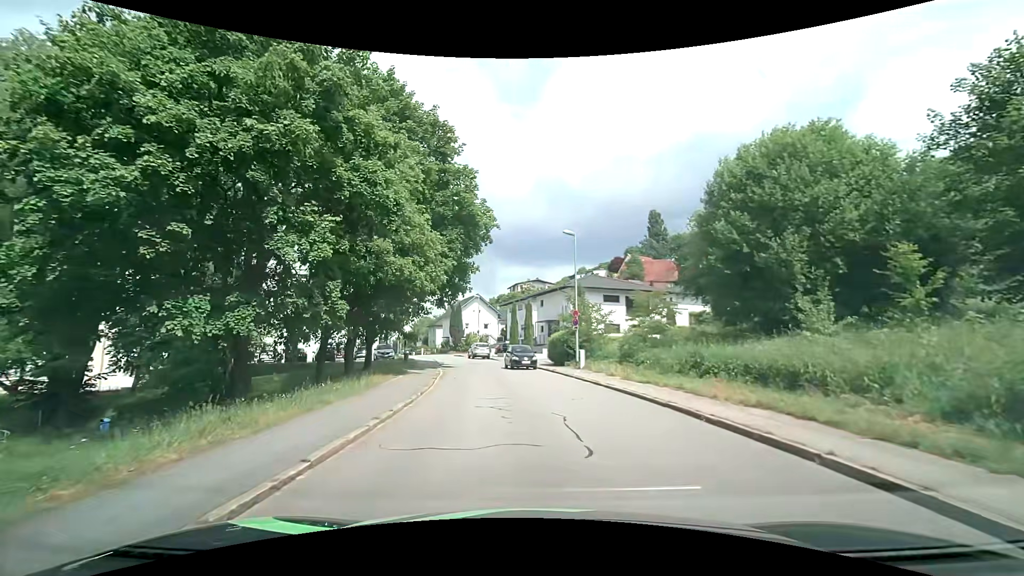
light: Day
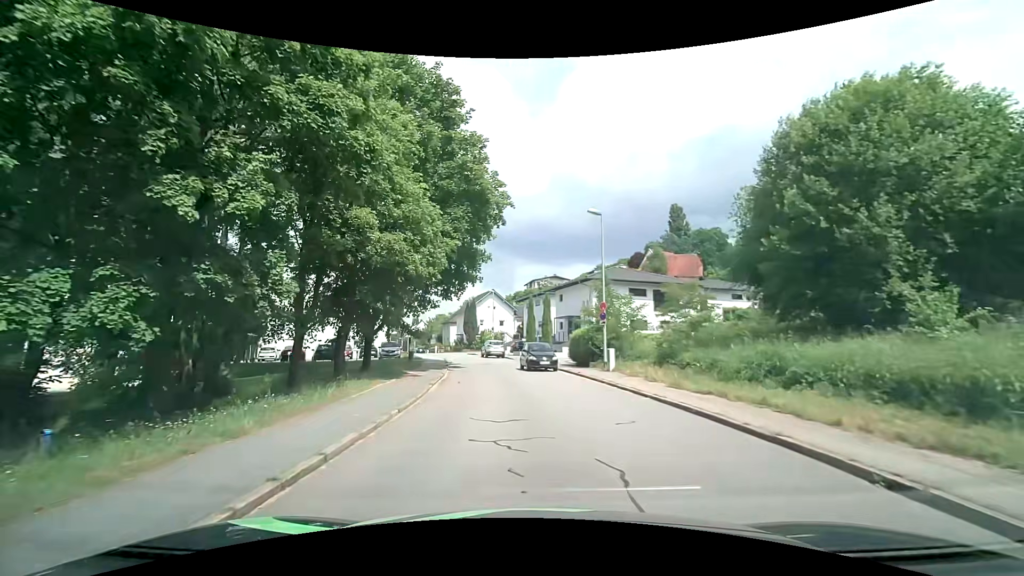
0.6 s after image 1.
(-0.1, +4.2) m; -2°
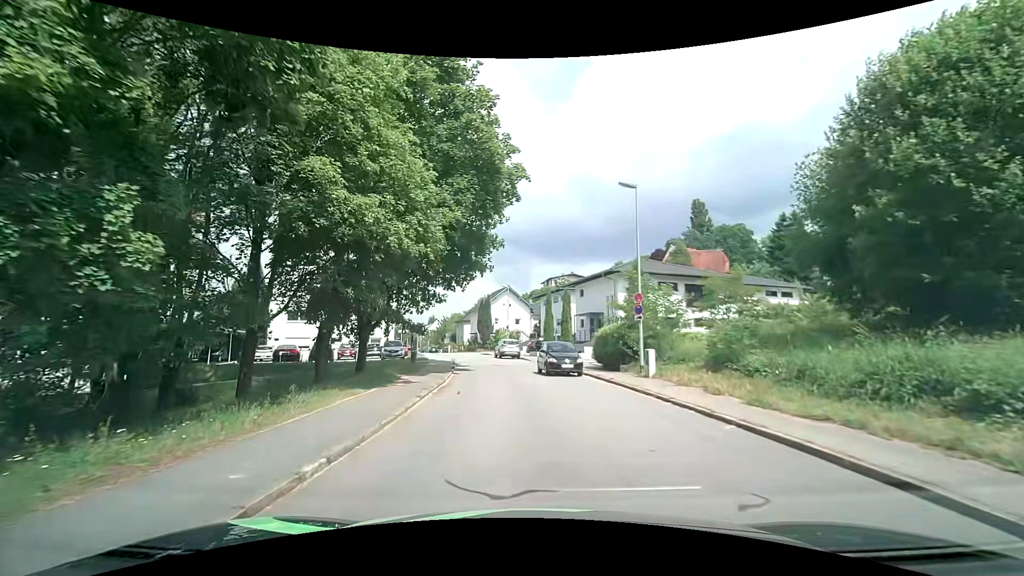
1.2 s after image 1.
(-0.1, +4.3) m; -2°
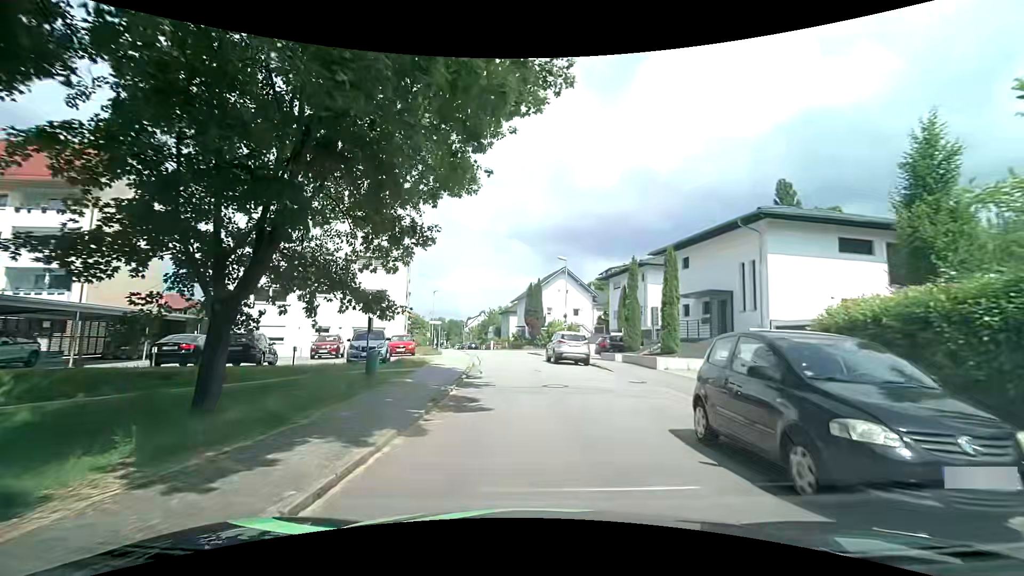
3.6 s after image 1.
(-1.2, +17.2) m; -7°
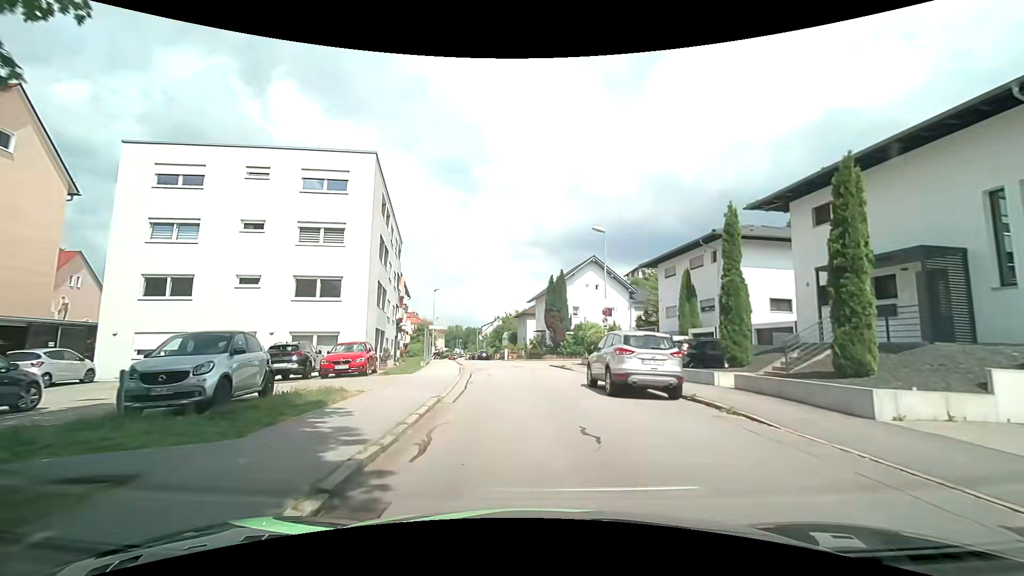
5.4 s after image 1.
(-0.1, +12.7) m; -2°
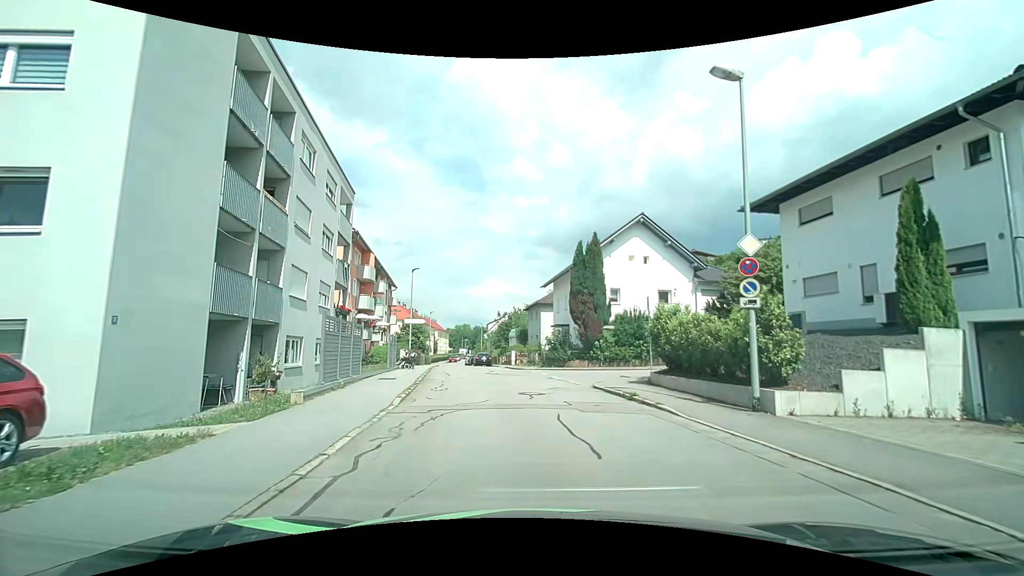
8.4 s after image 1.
(-0.4, +16.6) m; -2°
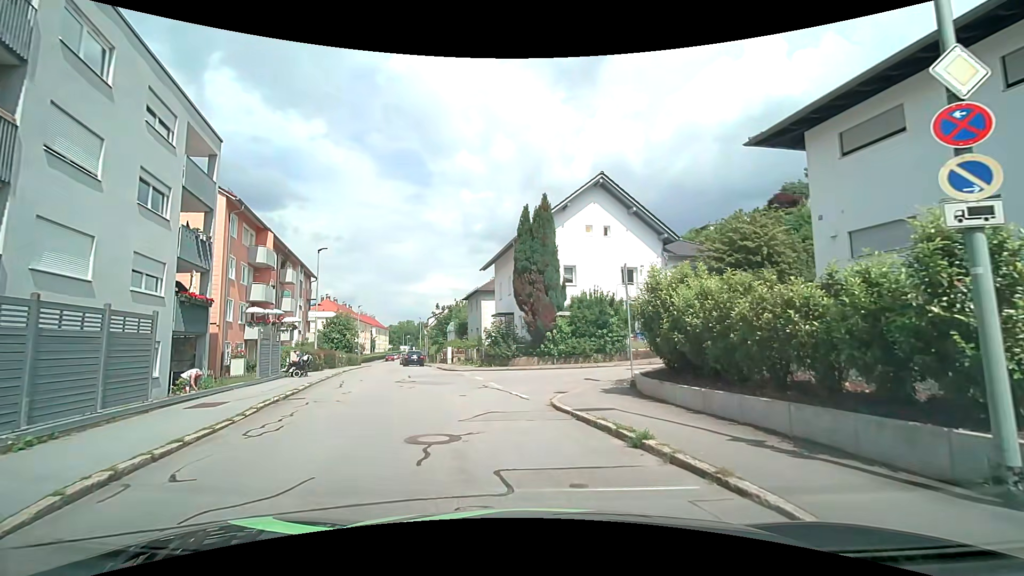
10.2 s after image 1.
(+0.5, +7.3) m; +8°
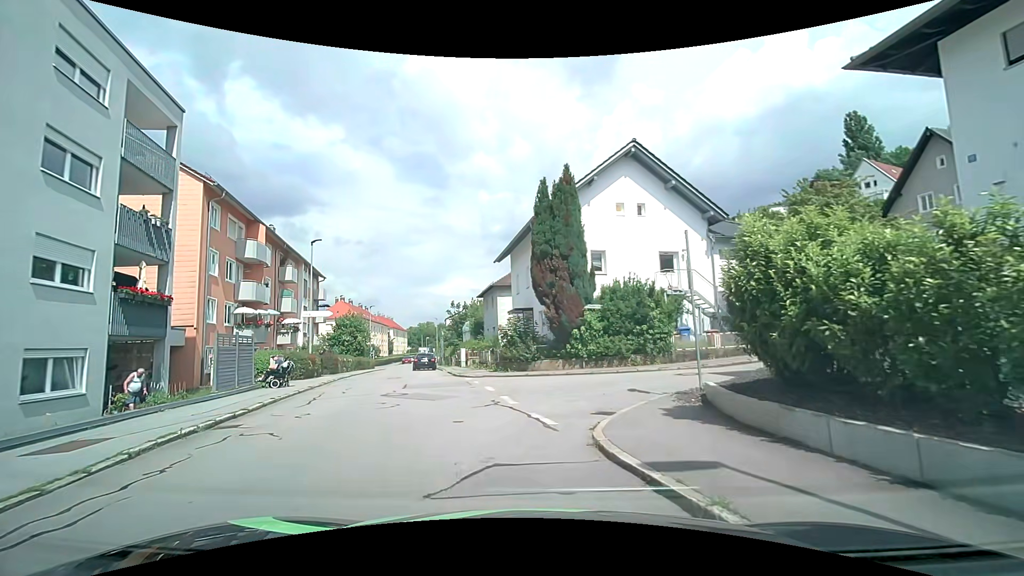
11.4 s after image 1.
(-0.1, +4.2) m; -4°
(-1, +10) (-4, +20) (-7, +29) (-10, +38) (-13, +48) (-15, +58) (-17, +68) (-18, +78) (-19, +88) (-20, +97) m
